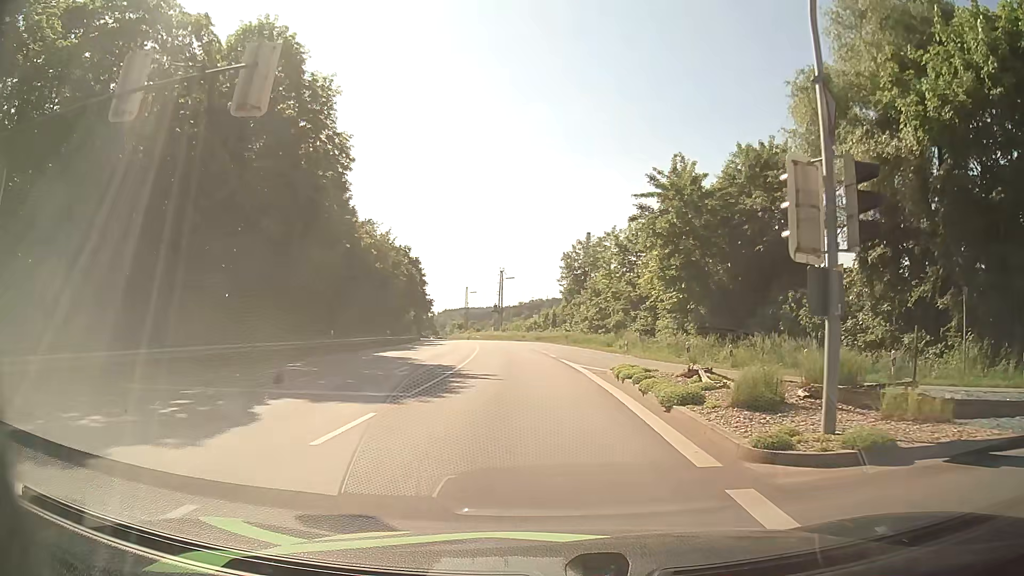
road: primary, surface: asphalt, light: Day
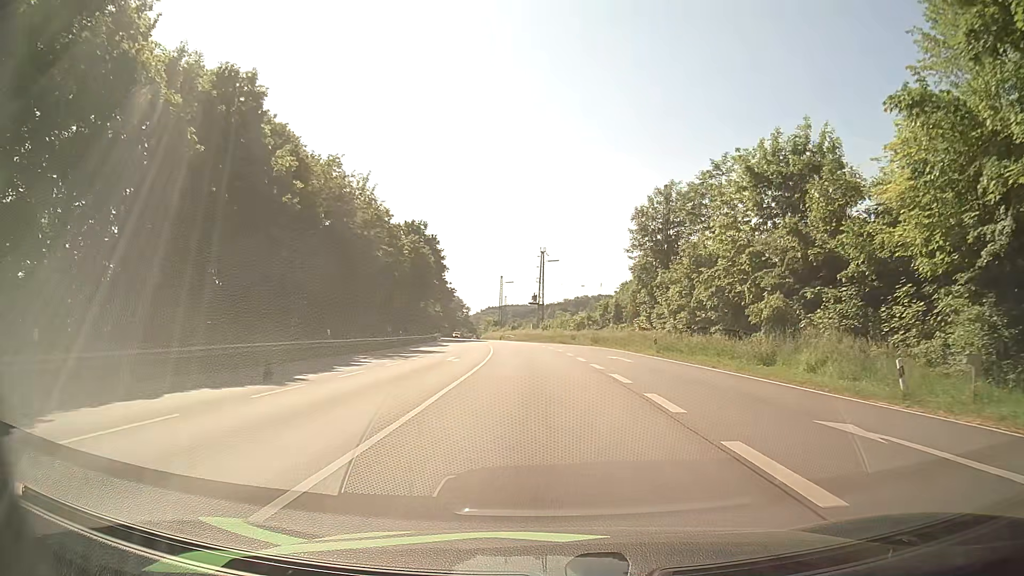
(-1.3, +29.9) m; -4°
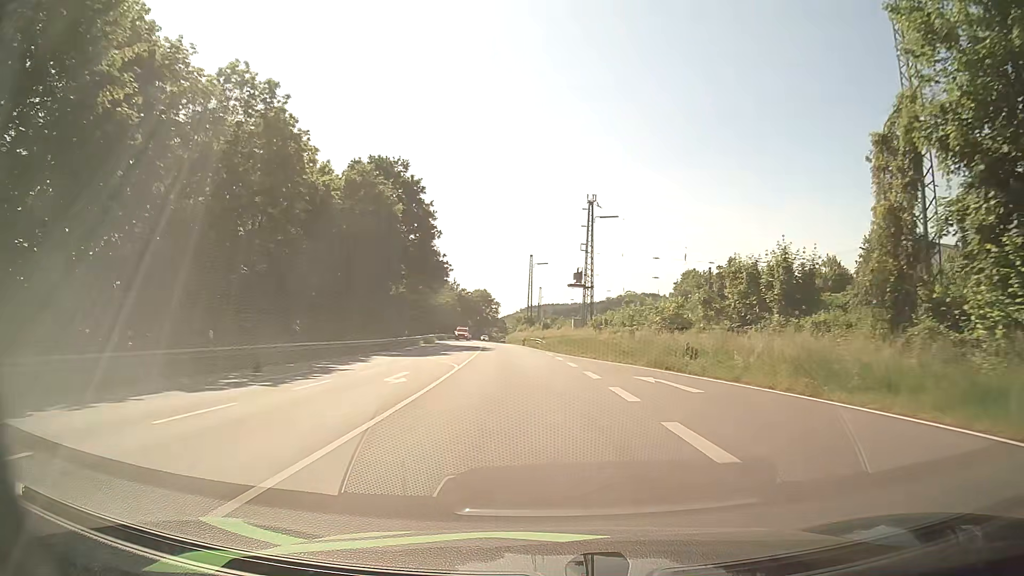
(-1.0, +40.6) m; -3°
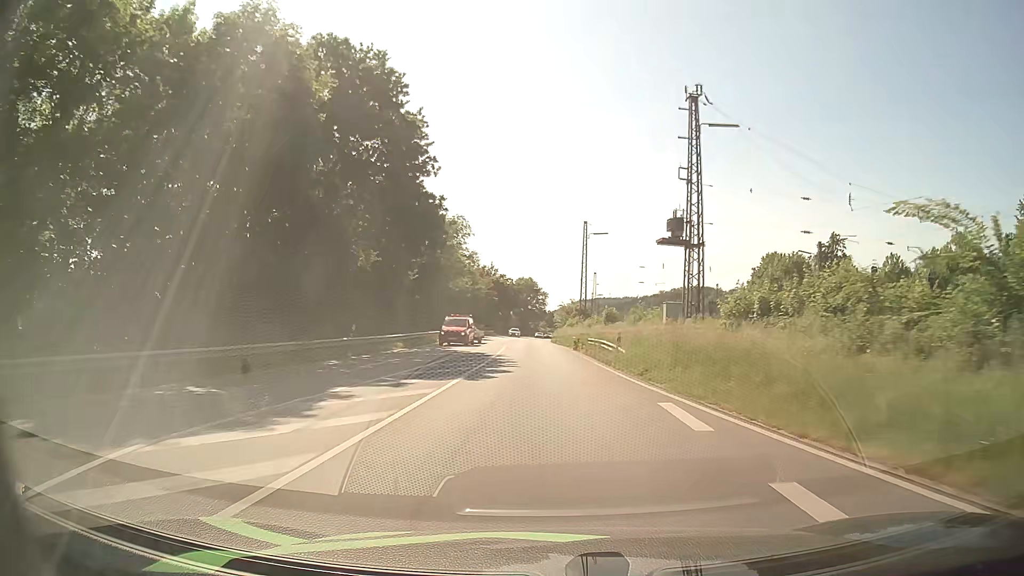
(-1.0, +28.3) m; -4°
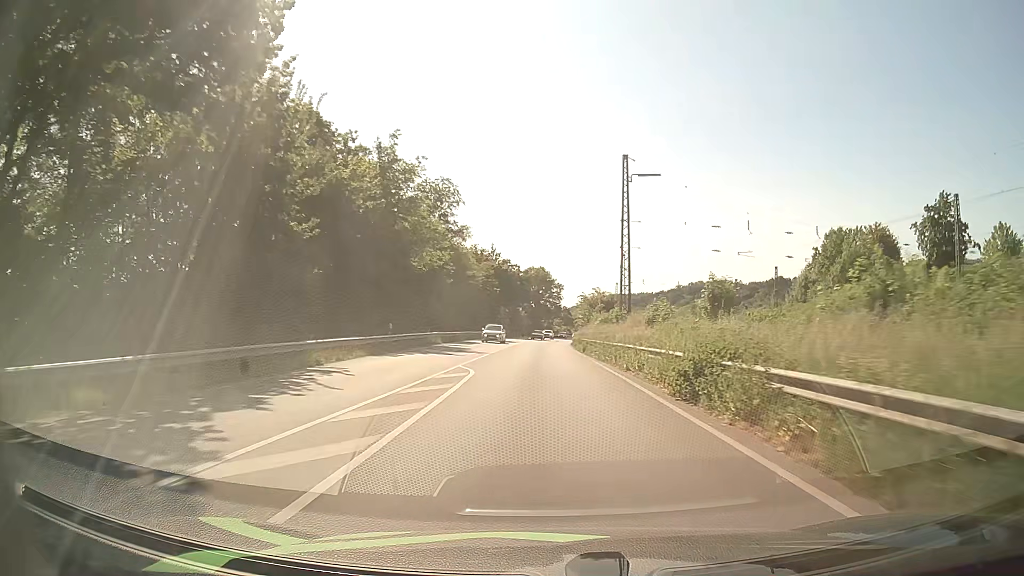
(-0.5, +29.2) m; -1°
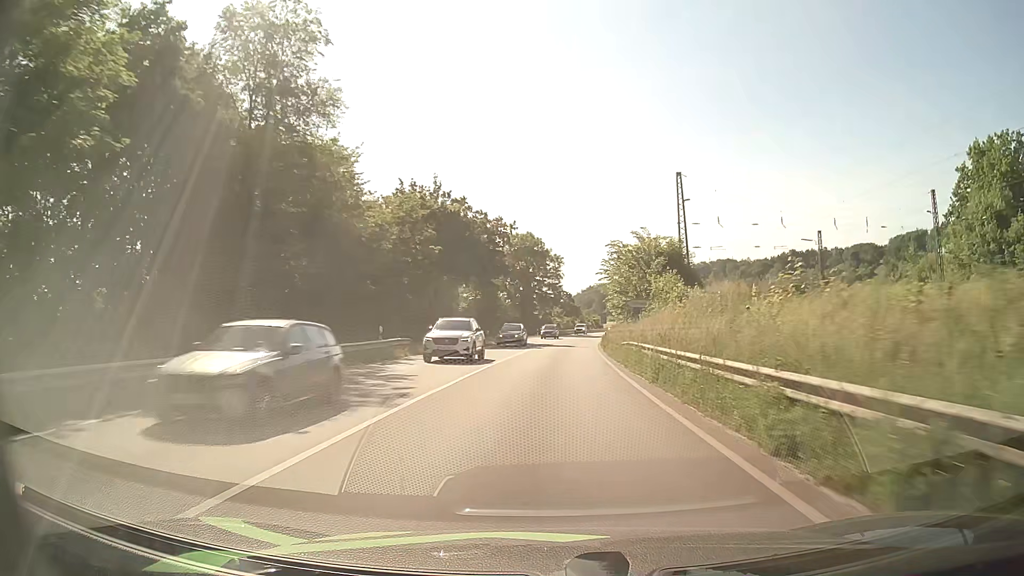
(-0.2, +50.8) m; 0°
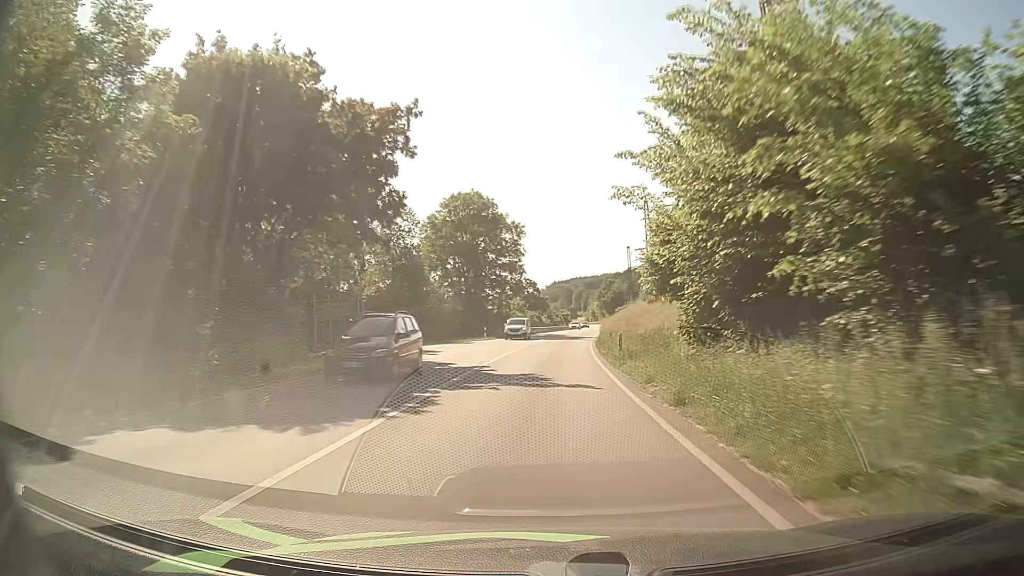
(+0.9, +31.9) m; +3°
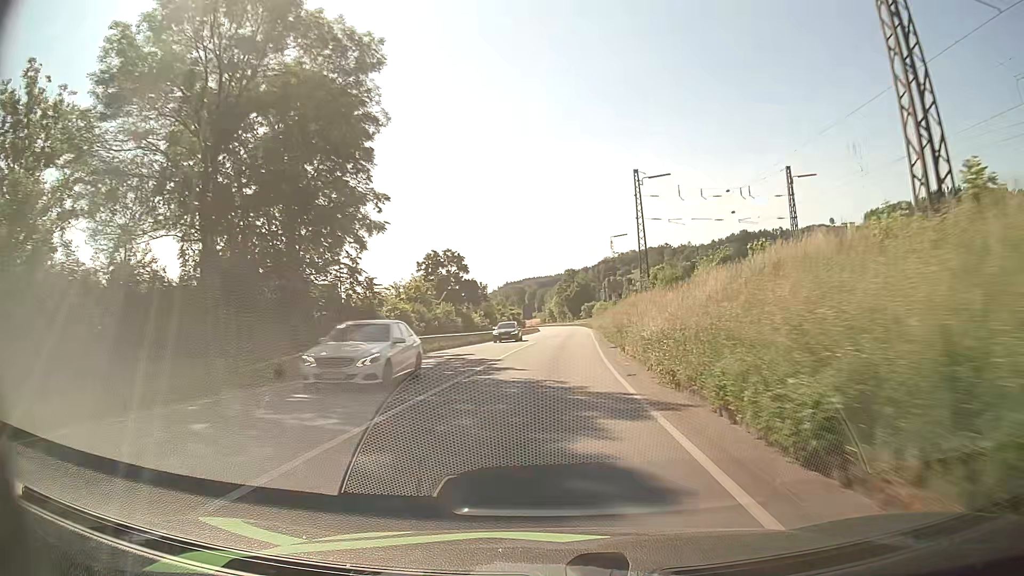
(+1.6, +53.0) m; +4°
(0, +10) (0, +20) (+1, +30) (+1, +40) (+2, +50) (+2, +60) (+3, +70) (+3, +80) (+3, +90) (+4, +100) m
